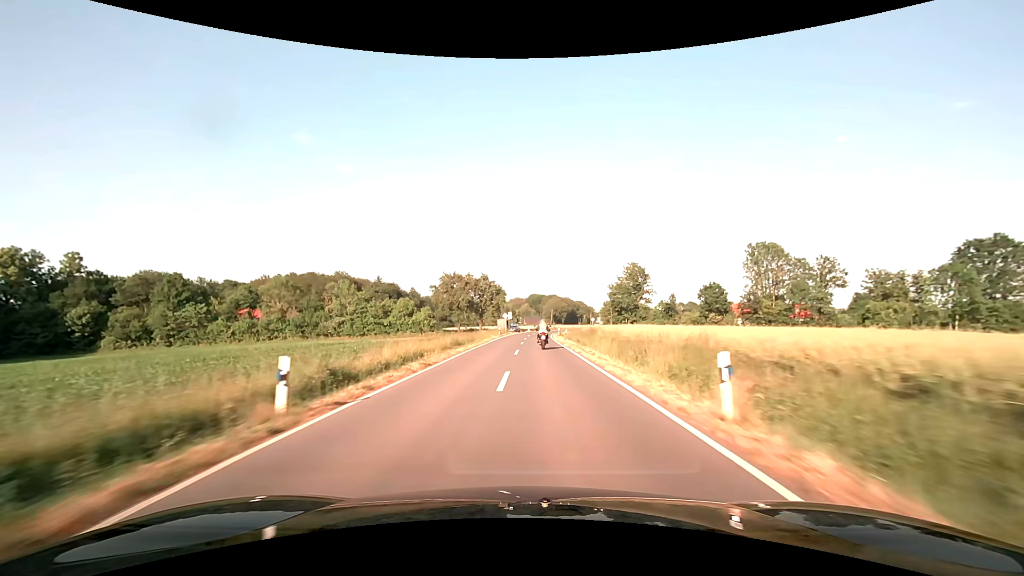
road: secondary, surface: asphalt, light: Day
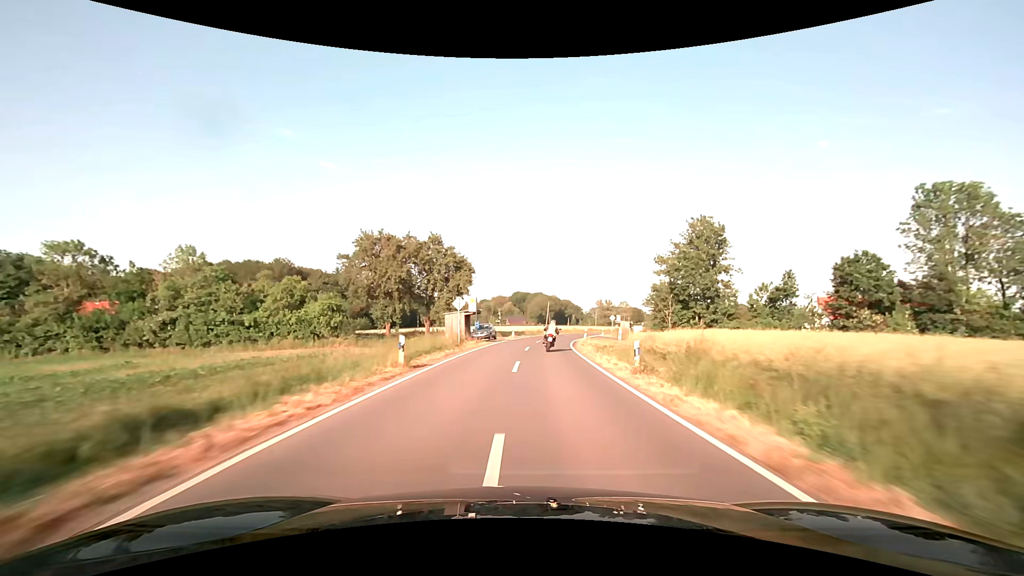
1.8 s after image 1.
(+0.2, +43.8) m; +2°
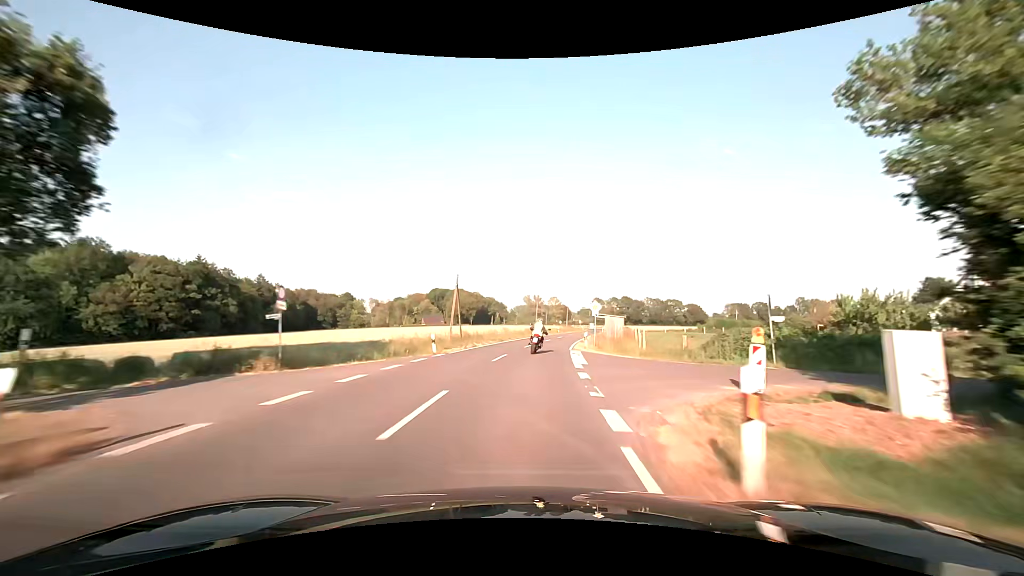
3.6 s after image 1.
(+3.3, +43.8) m; +8°
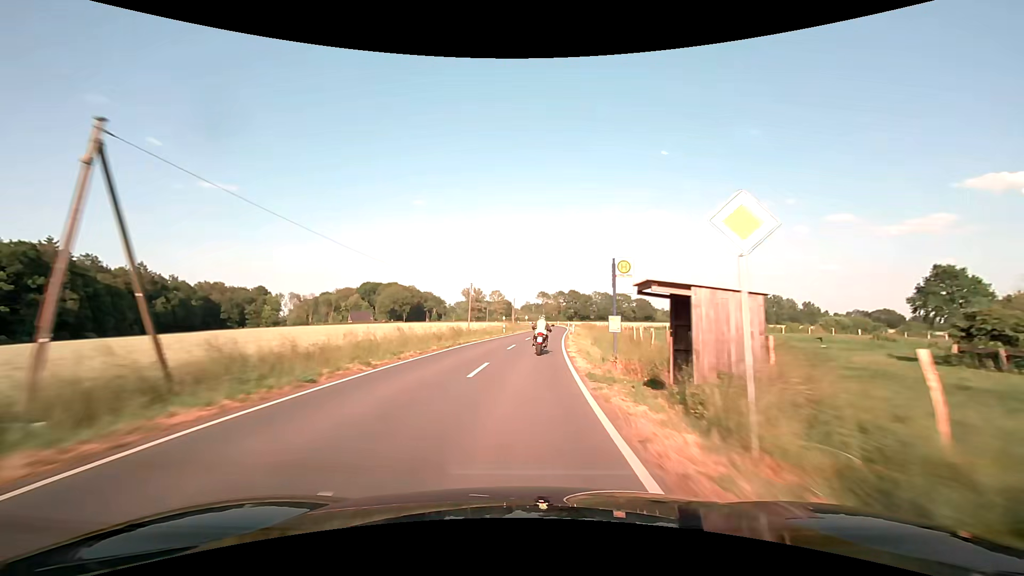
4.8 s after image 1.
(+1.8, +29.4) m; +7°
(0, +10) (+1, +20) (+1, +30) (+2, +40) (+3, +50) (+4, +60) (+5, +70) (+6, +80) (+7, +90) (+8, +100) m
